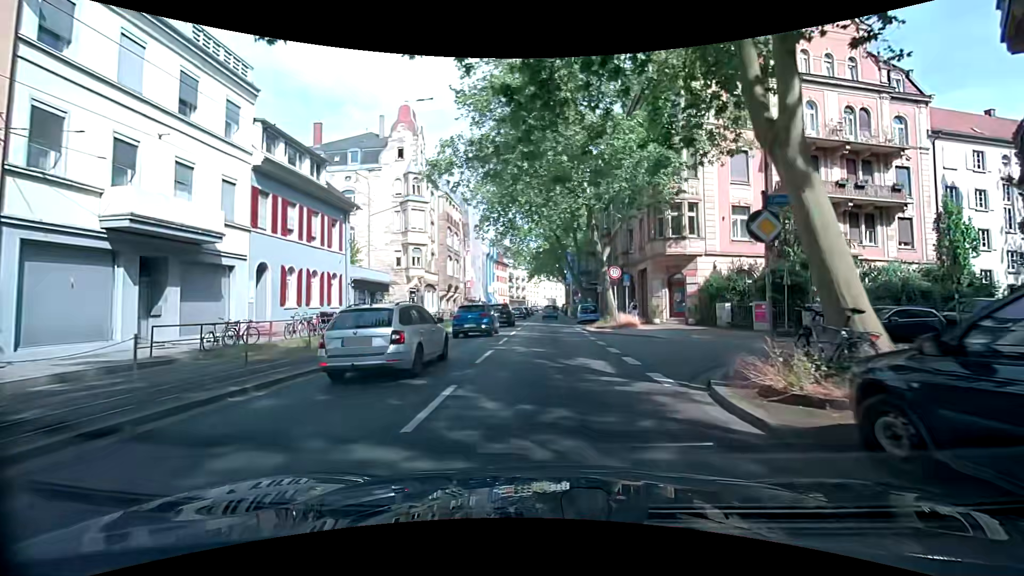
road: primary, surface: asphalt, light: Day
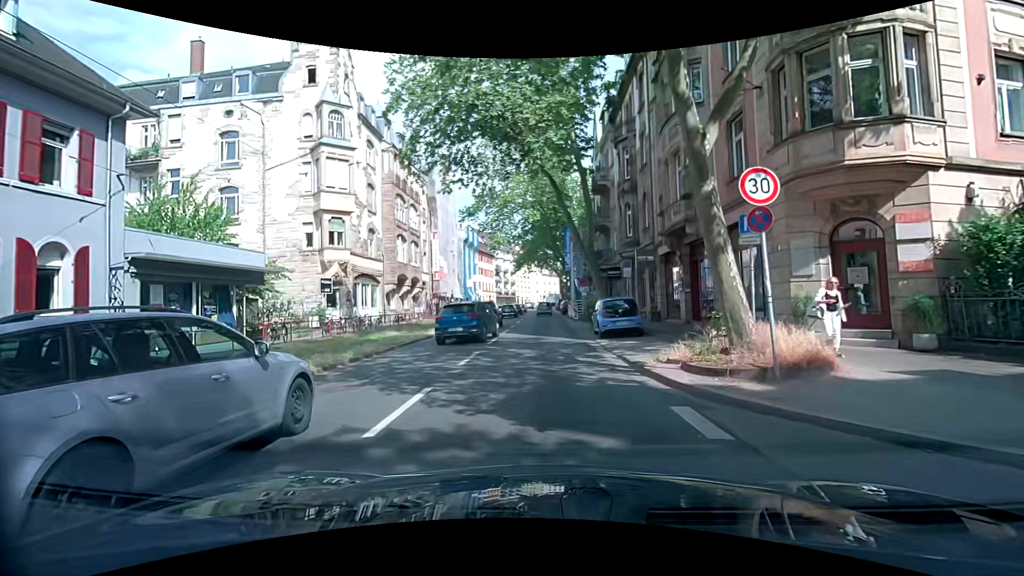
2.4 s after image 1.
(+0.2, +18.2) m; +3°
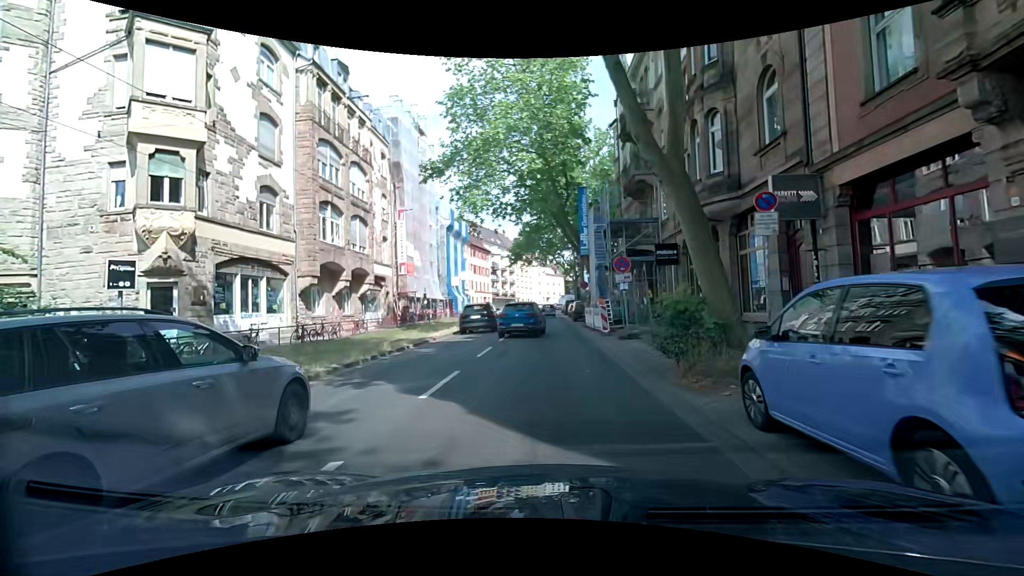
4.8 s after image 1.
(-0.1, +15.7) m; 0°
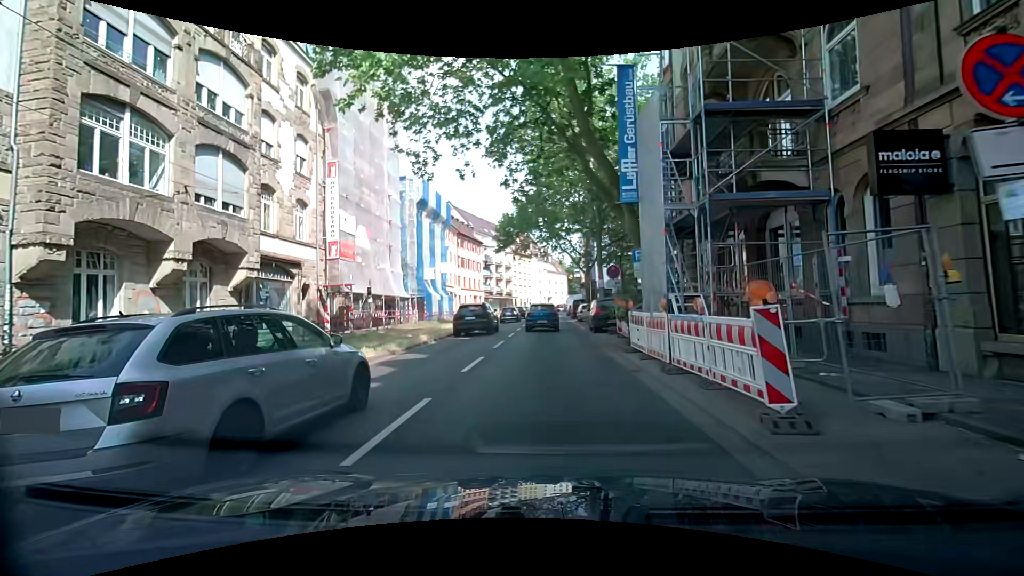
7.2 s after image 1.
(+0.4, +15.0) m; +1°
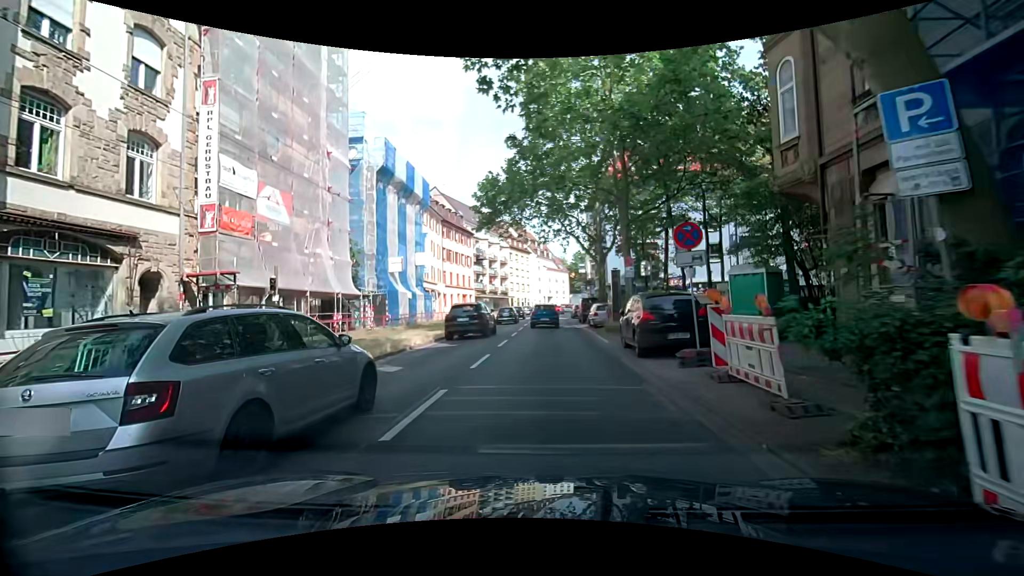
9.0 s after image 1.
(-0.2, +11.3) m; -1°
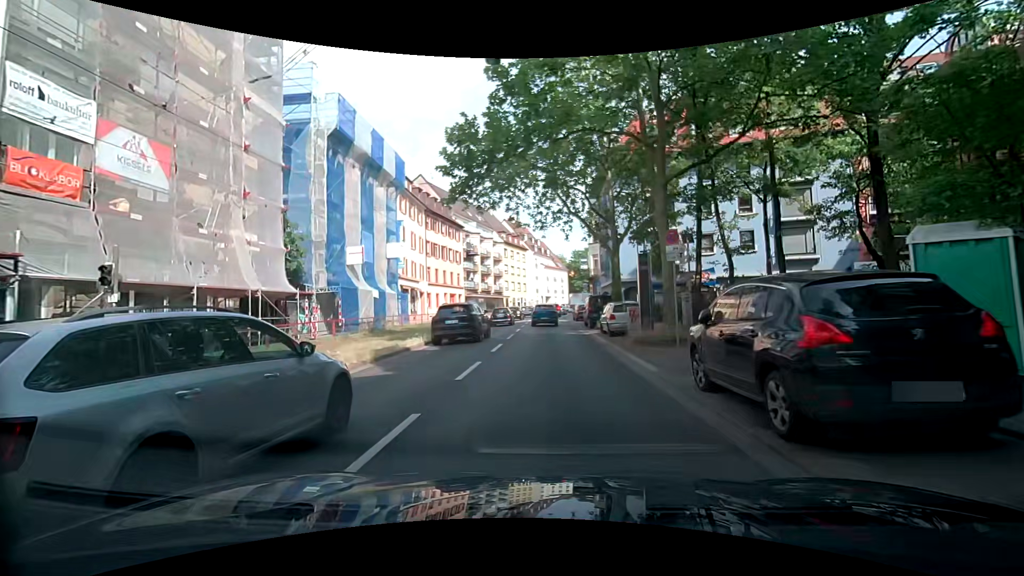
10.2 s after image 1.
(+0.1, +7.8) m; +2°
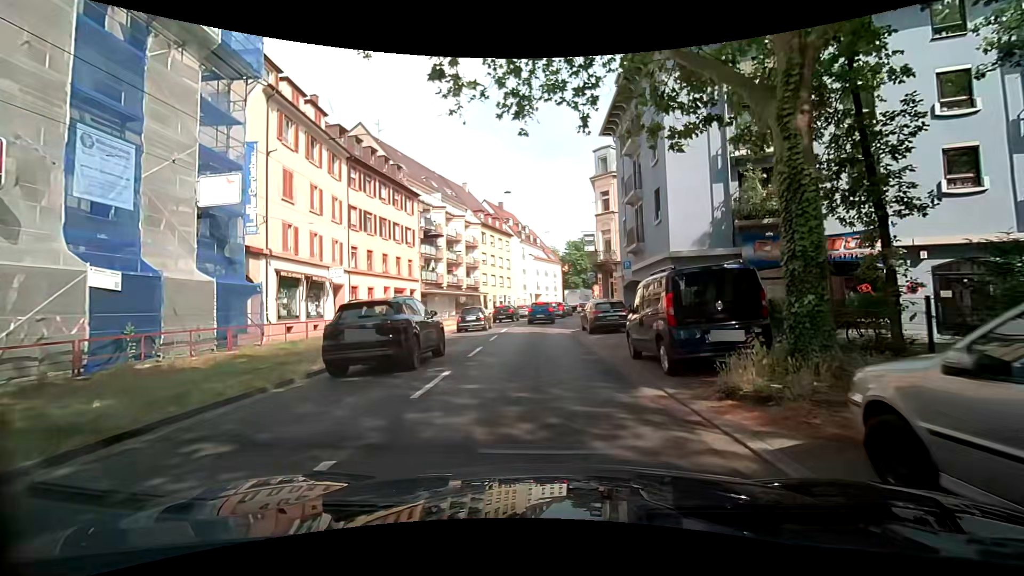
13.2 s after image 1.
(-0.4, +19.9) m; -3°
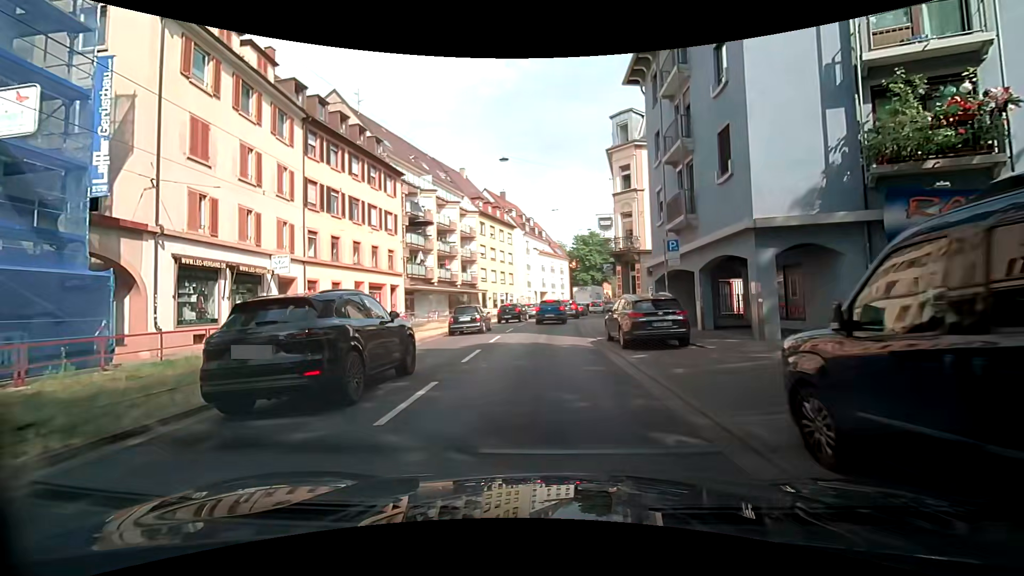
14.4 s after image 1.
(+0.1, +7.6) m; +2°
(0, +10) (0, +20) (0, +30) (+1, +40) (+3, +50) (+5, +60) (+8, +69) (+12, +78) (+16, +87) (+19, +97) m
